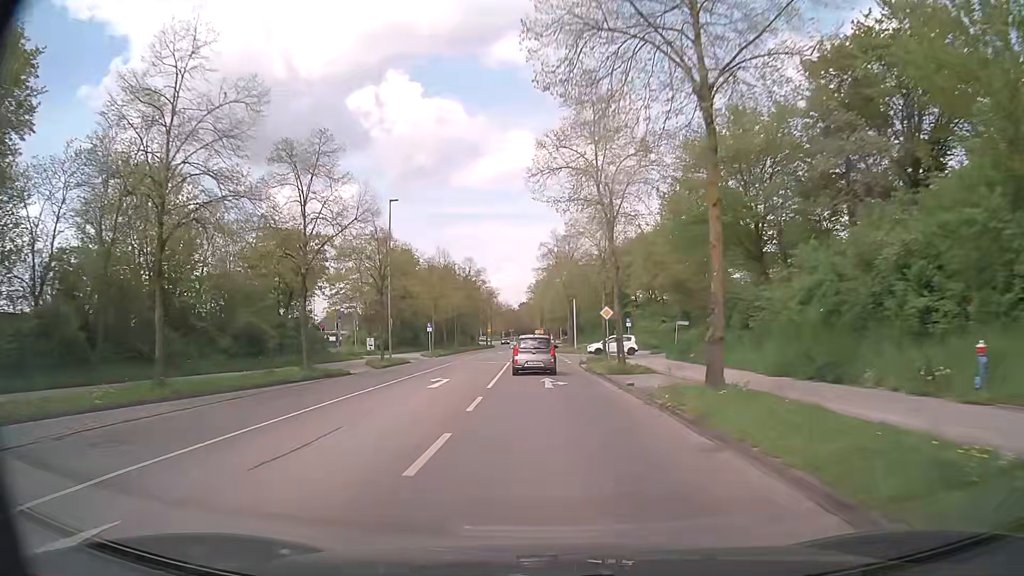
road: tertiary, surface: asphalt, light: Day
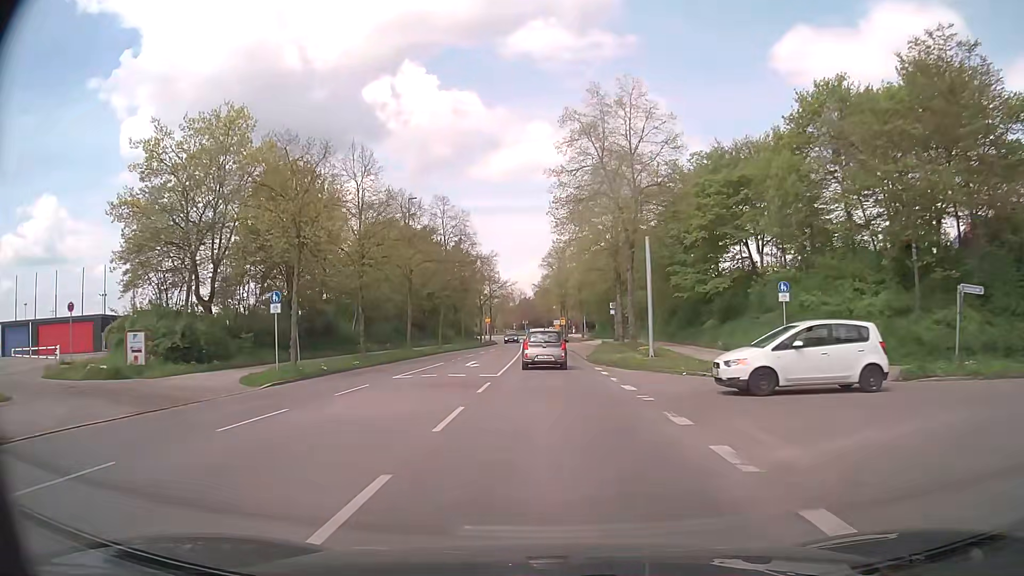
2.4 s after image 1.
(-0.8, +38.0) m; -1°
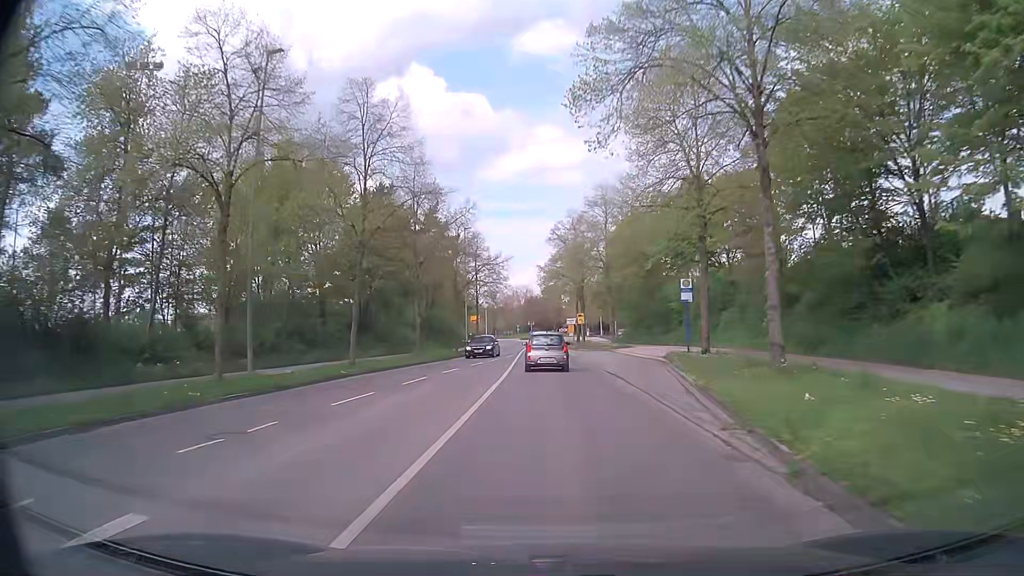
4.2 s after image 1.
(-0.4, +27.0) m; -1°
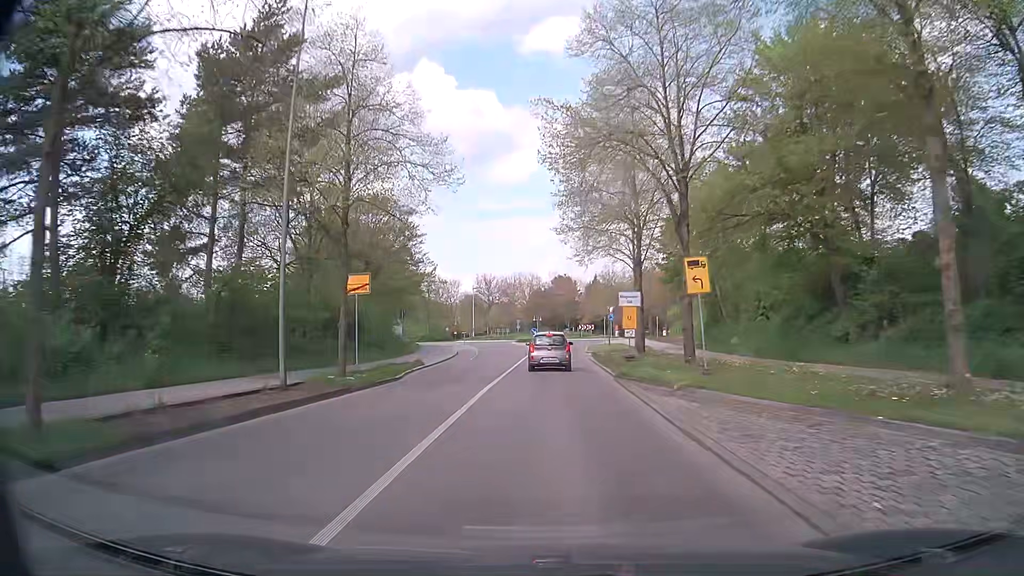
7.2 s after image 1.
(-0.3, +43.5) m; 0°
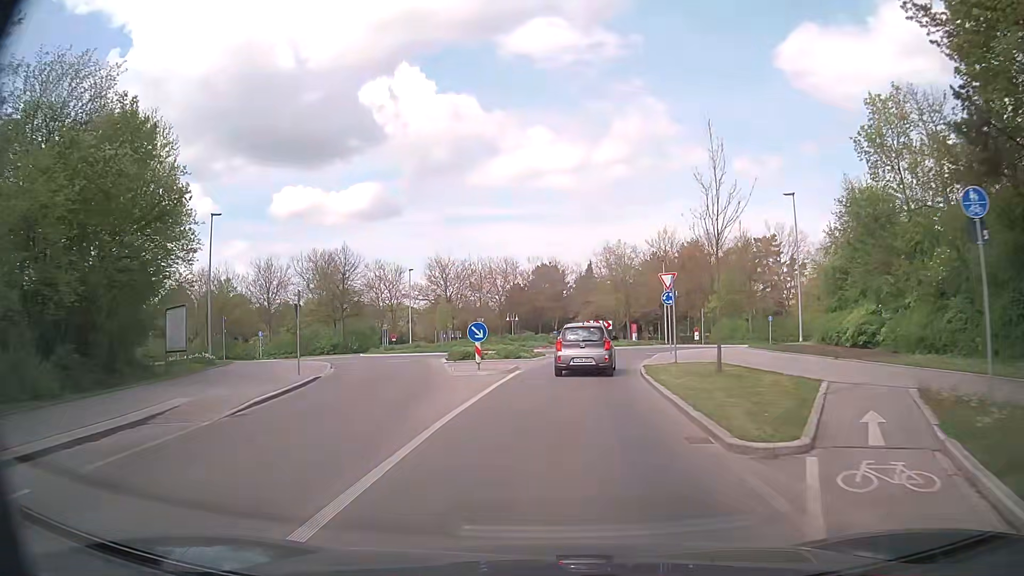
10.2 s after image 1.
(+0.2, +38.1) m; +2°
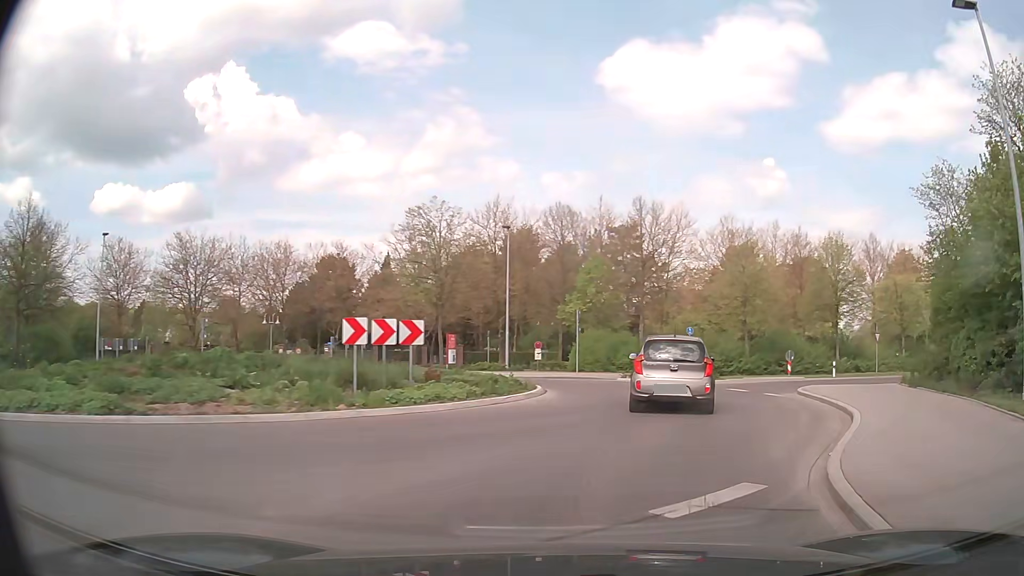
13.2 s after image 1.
(+1.6, +27.3) m; +15°
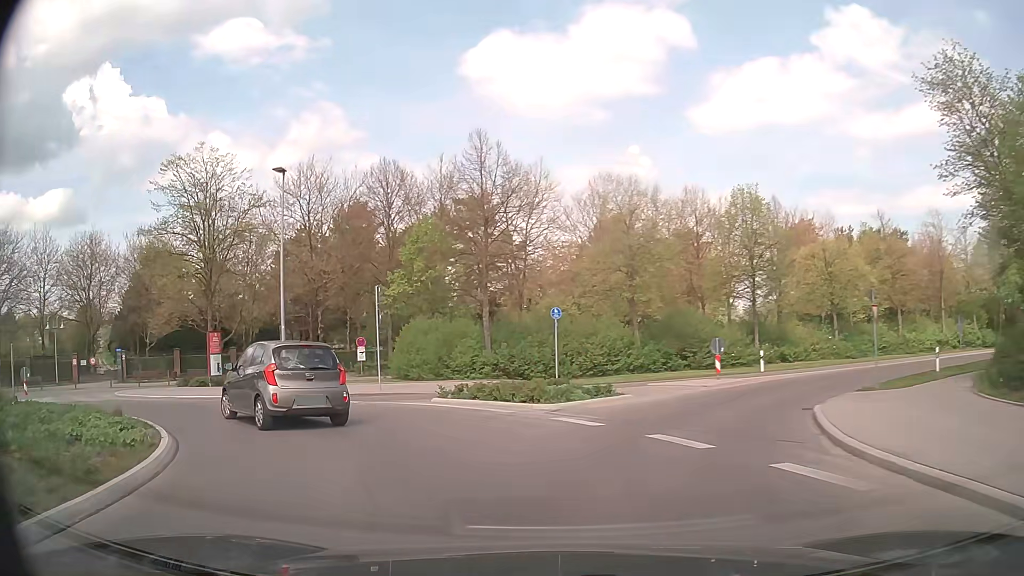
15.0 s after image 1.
(+2.6, +12.8) m; +13°
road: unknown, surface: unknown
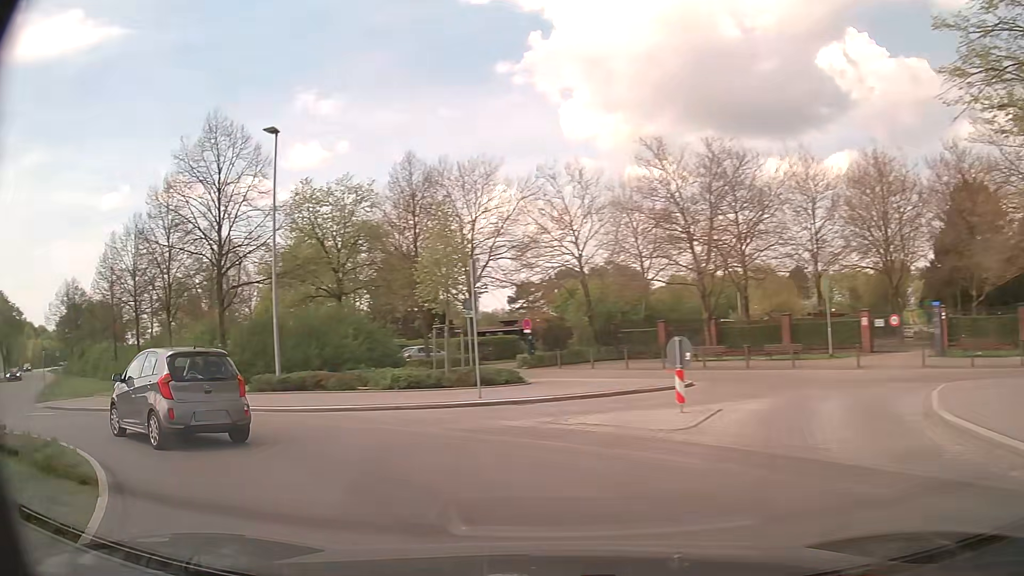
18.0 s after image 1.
(-9.7, +15.9) m; -70°
(-4, +9) (-12, +15) (-21, +20) (-28, +26) (-35, +33) (-42, +40) (-49, +48) (-56, +55) (-63, +62) (-70, +69) m
